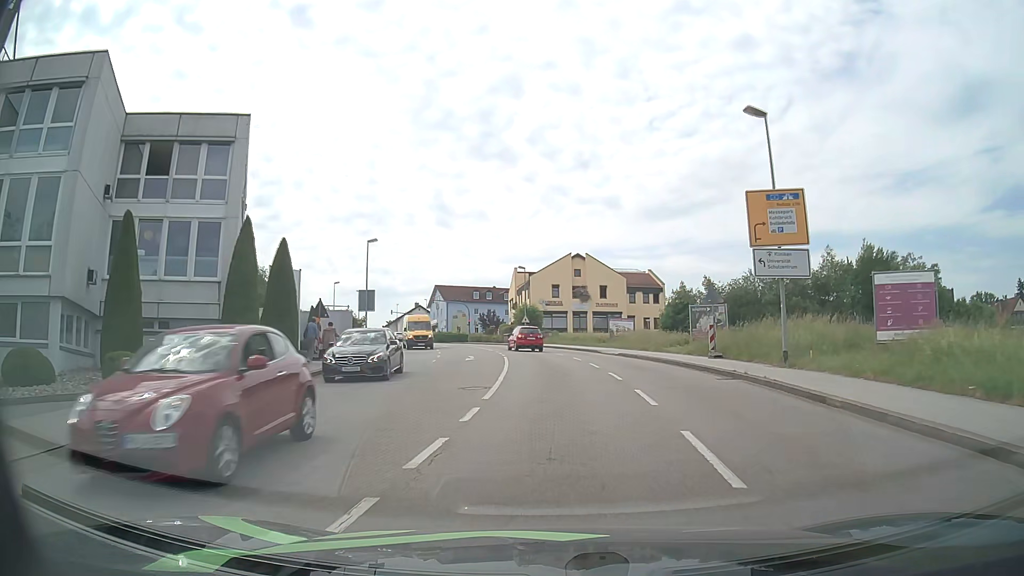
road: tertiary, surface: asphalt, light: Day
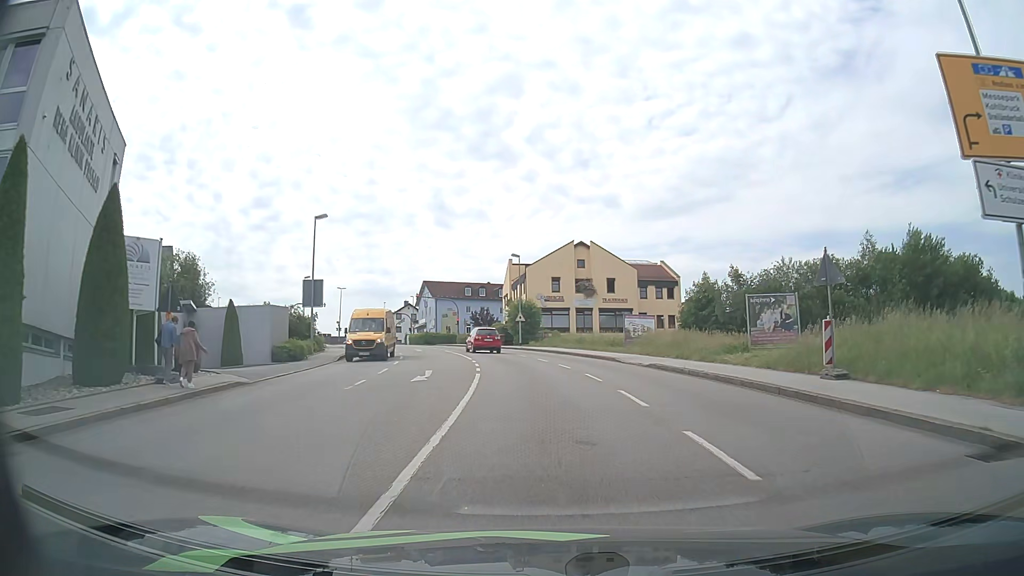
(+0.1, +11.8) m; 0°
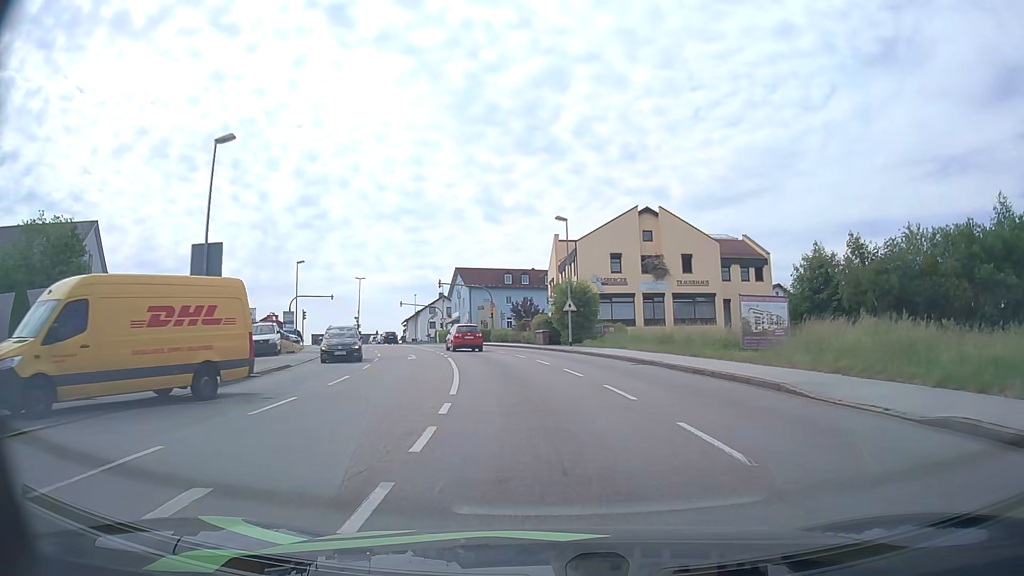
(-0.5, +17.7) m; -4°
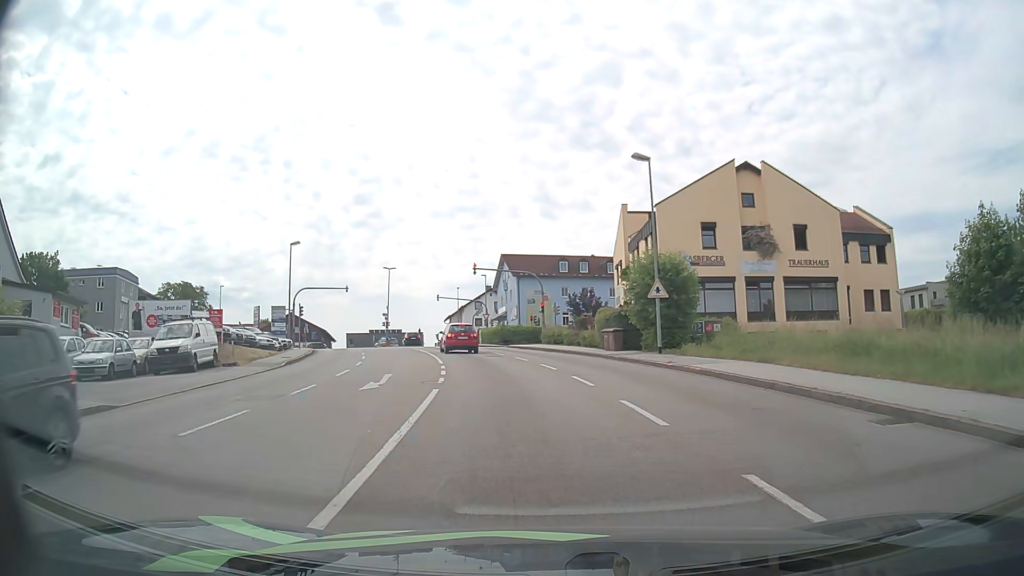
(-0.7, +15.2) m; -5°
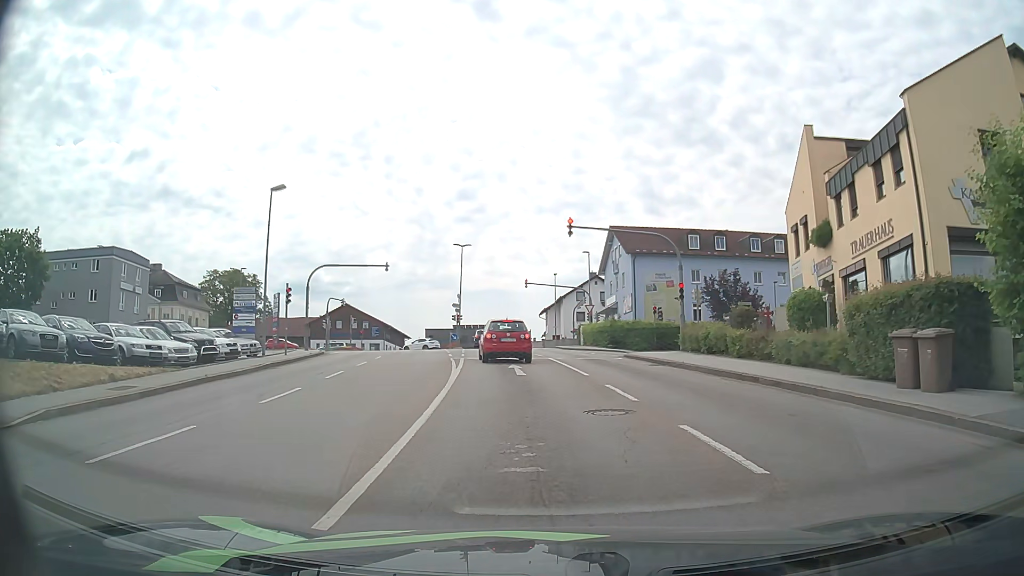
(-1.6, +20.7) m; -9°
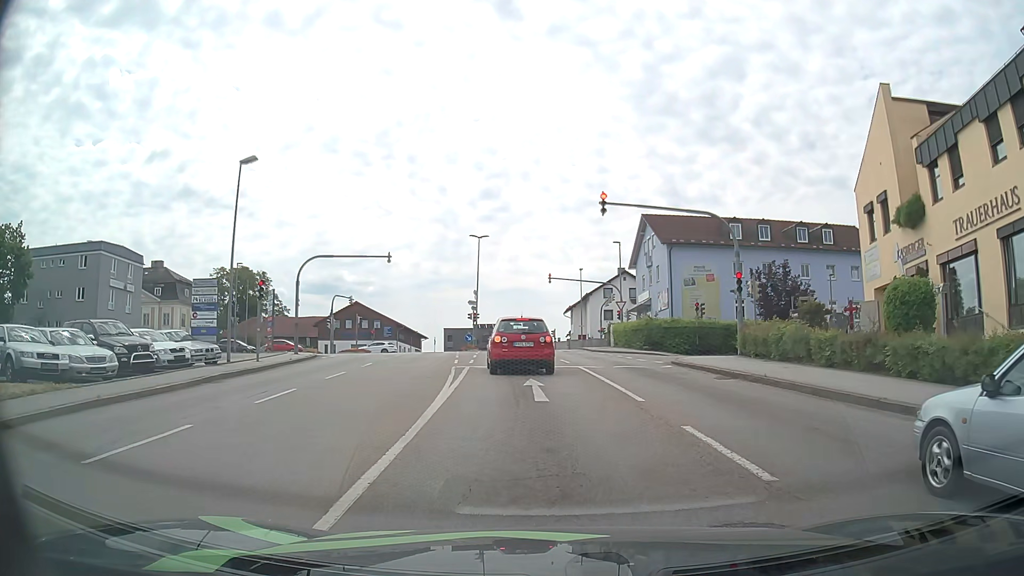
(-0.1, +6.0) m; -2°
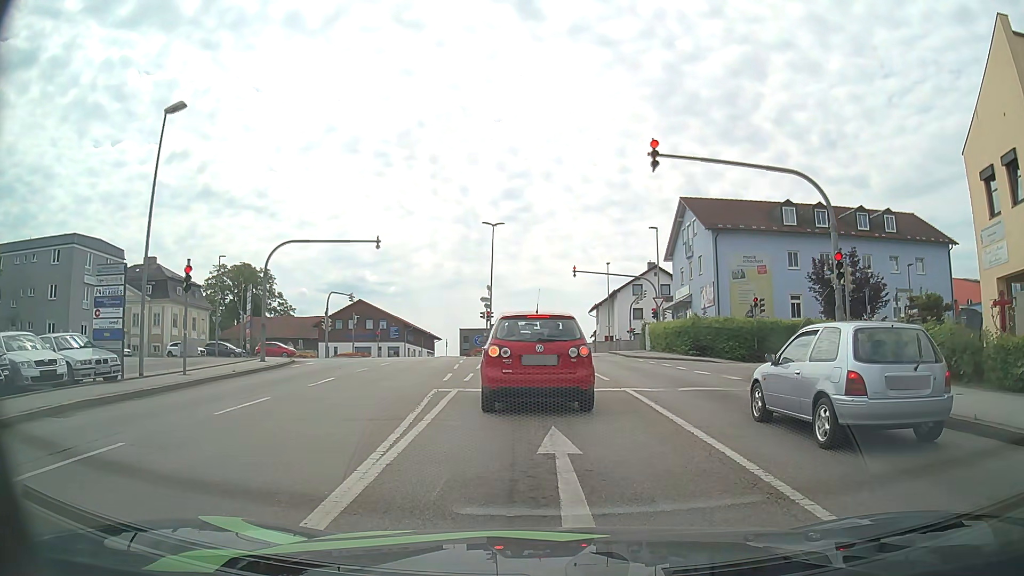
(-0.2, +7.5) m; -3°
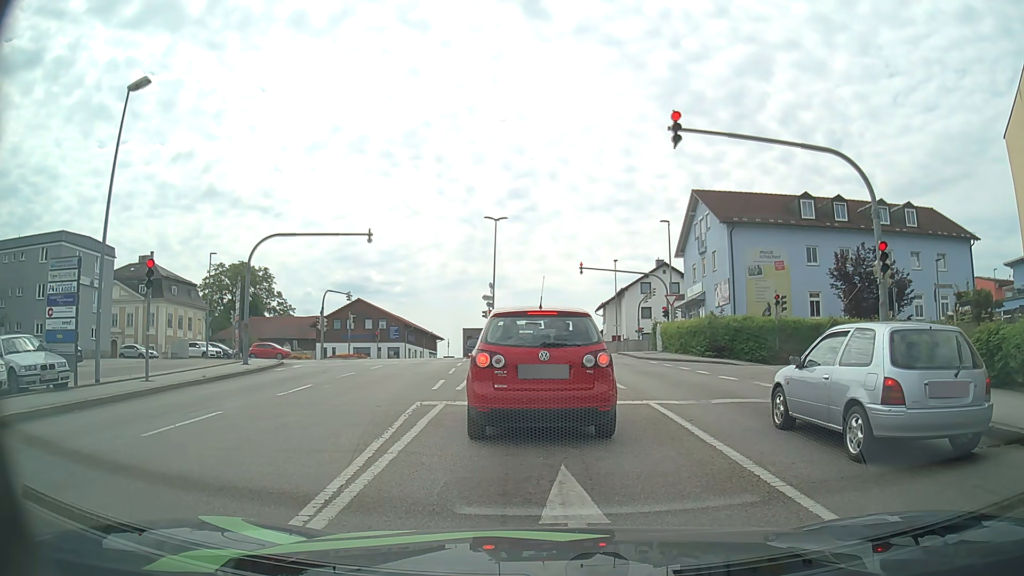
(0.0, +2.5) m; 0°
